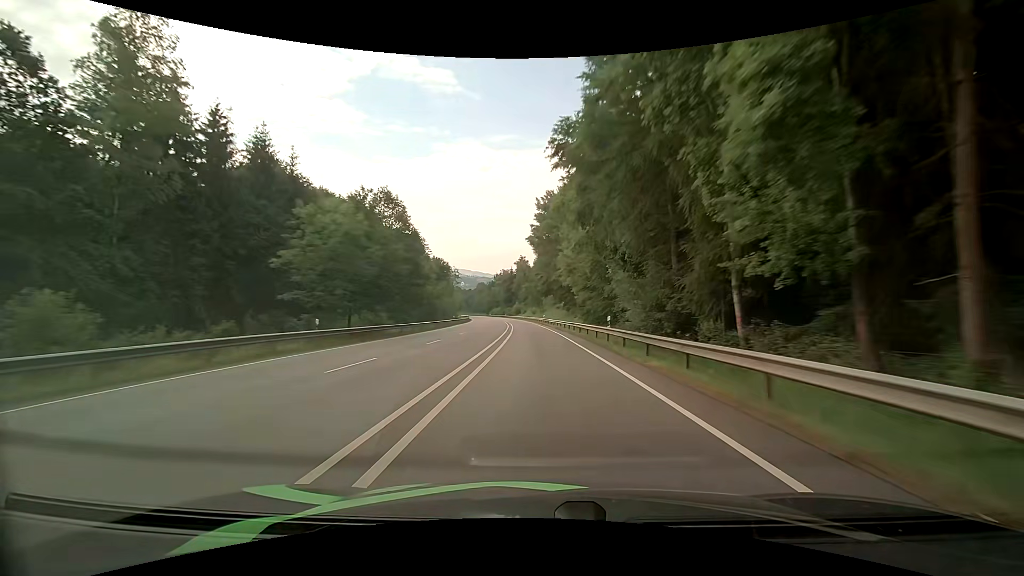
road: primary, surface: asphalt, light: Day
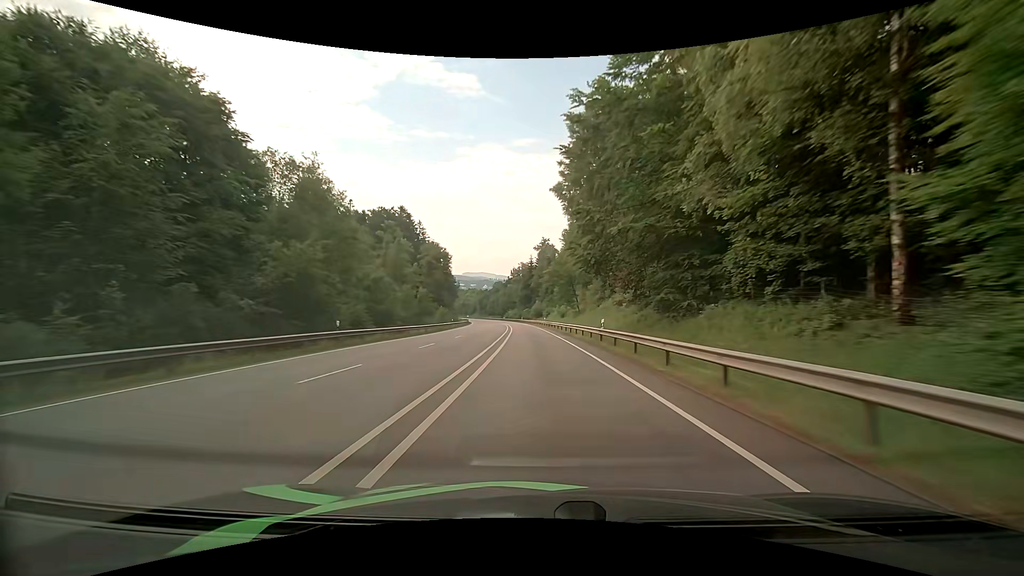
(-1.3, +50.1) m; -3°
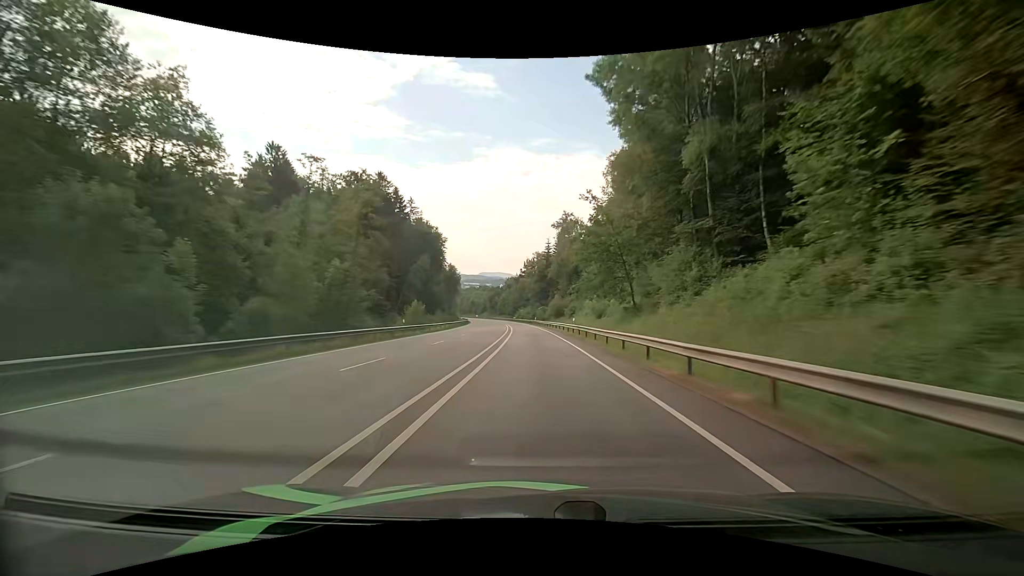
(-0.6, +34.1) m; -2°
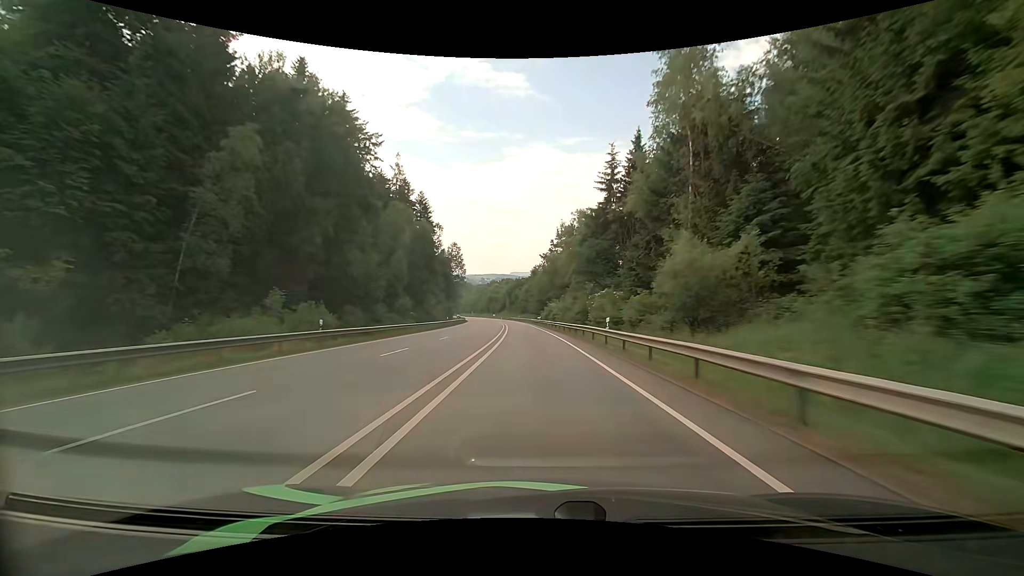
(-2.5, +68.9) m; -4°
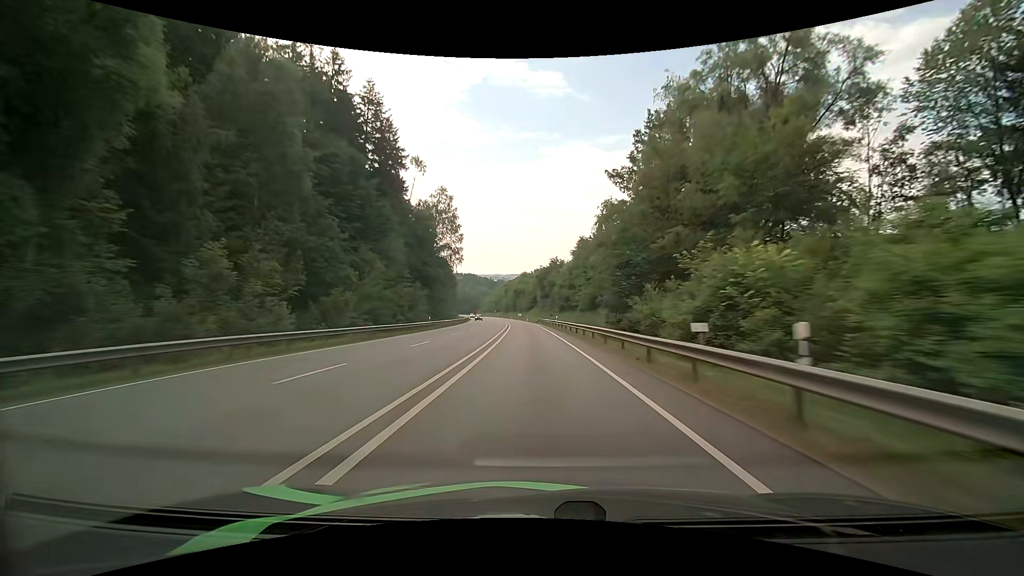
(-2.4, +68.1) m; -4°
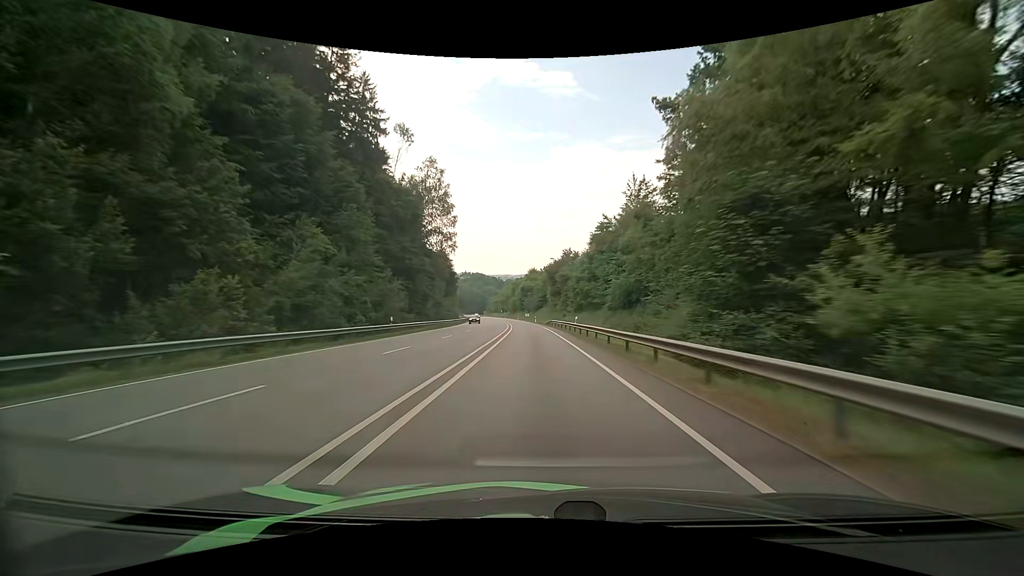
(-0.2, +16.7) m; -2°
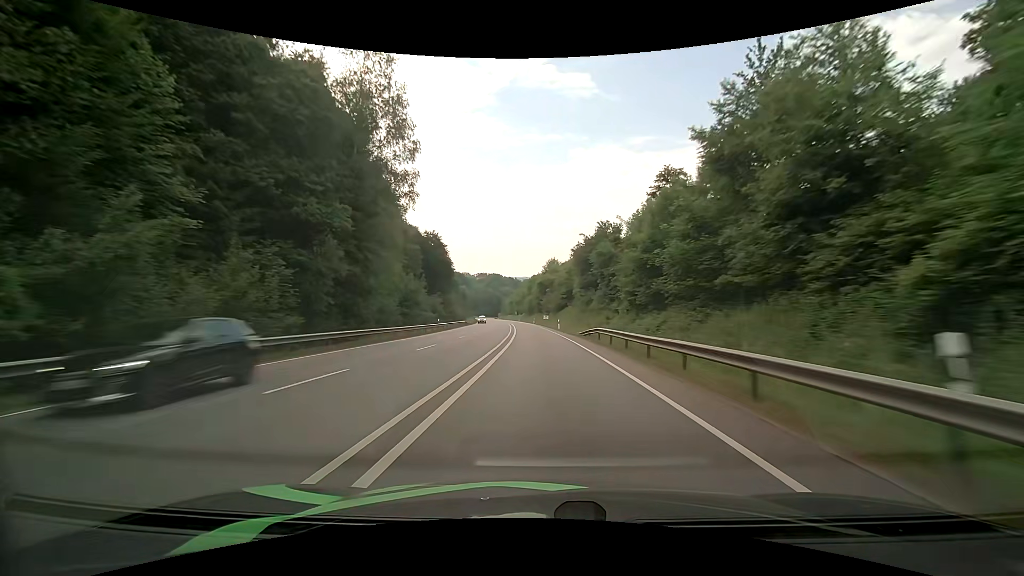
(-0.4, +33.1) m; -2°
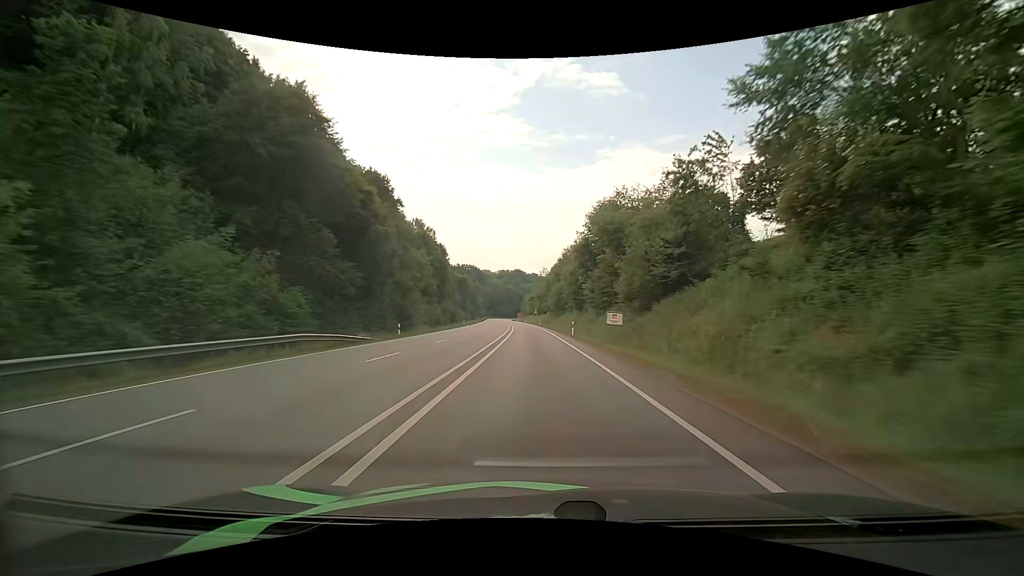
(-1.5, +66.6) m; -3°
(0, +10) (0, +20) (0, +30) (-1, +40) (-1, +50) (-2, +60) (-2, +70) (-3, +80) (-3, +90) (-4, +100) m
